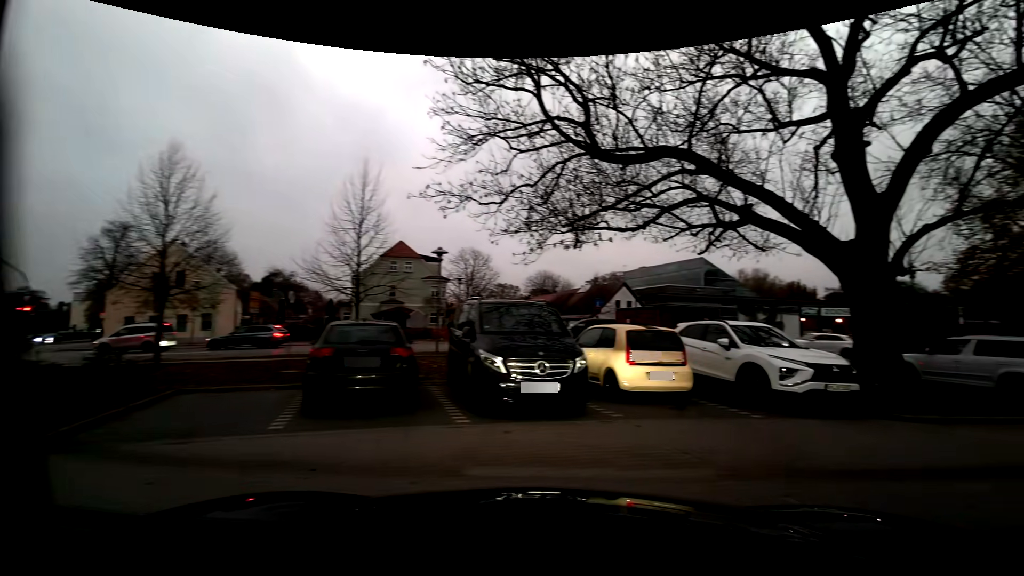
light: Sunrise
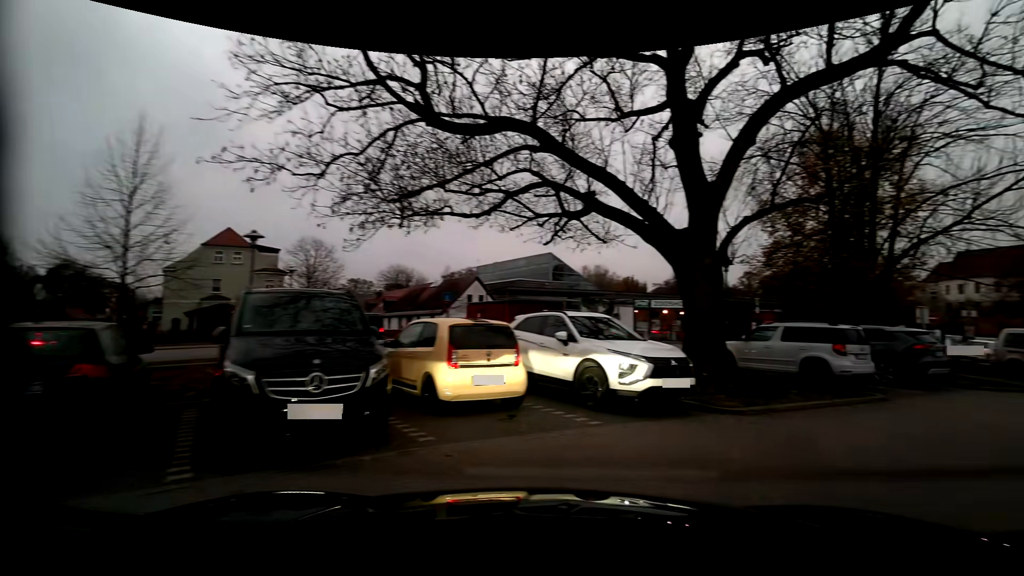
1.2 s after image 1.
(+0.3, +2.1) m; +14°
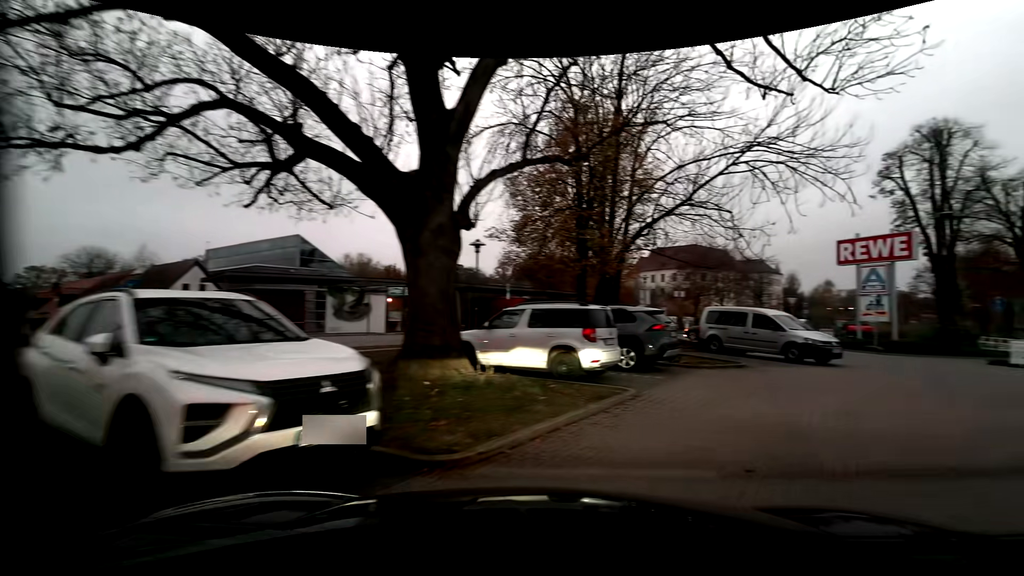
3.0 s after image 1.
(+1.2, +4.6) m; +27°
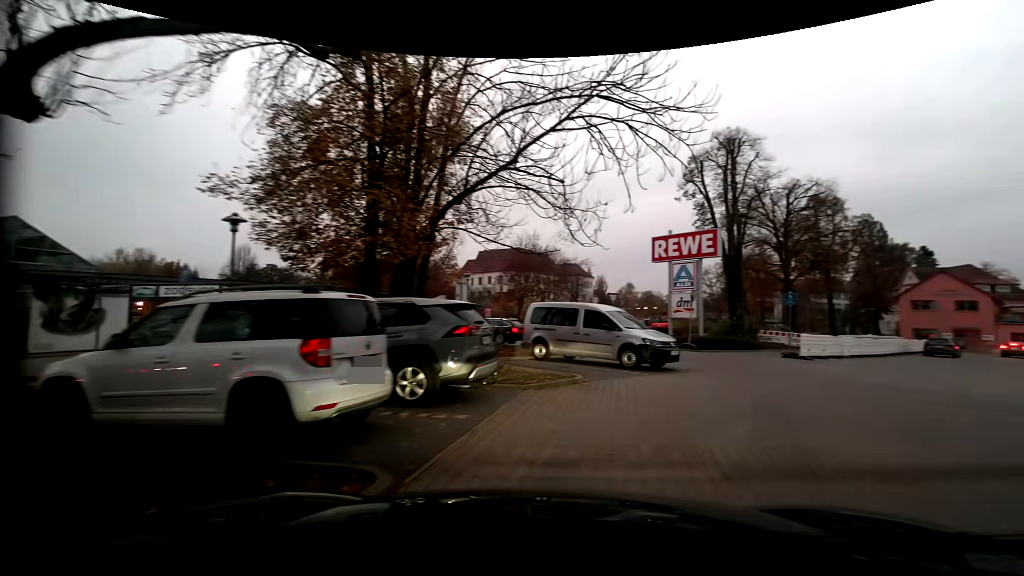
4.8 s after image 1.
(+0.8, +5.0) m; +19°
